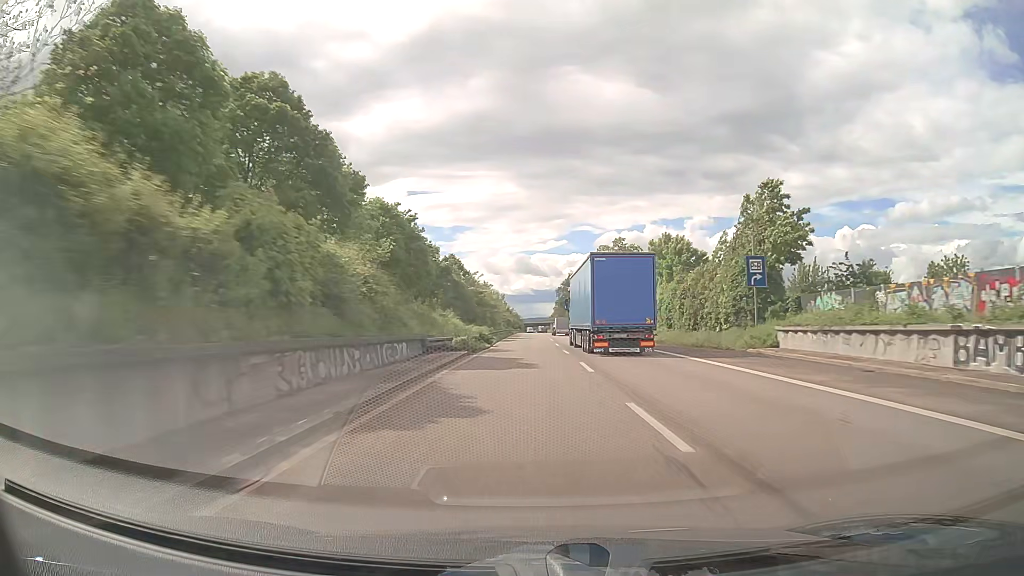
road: trunk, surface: asphalt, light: Day
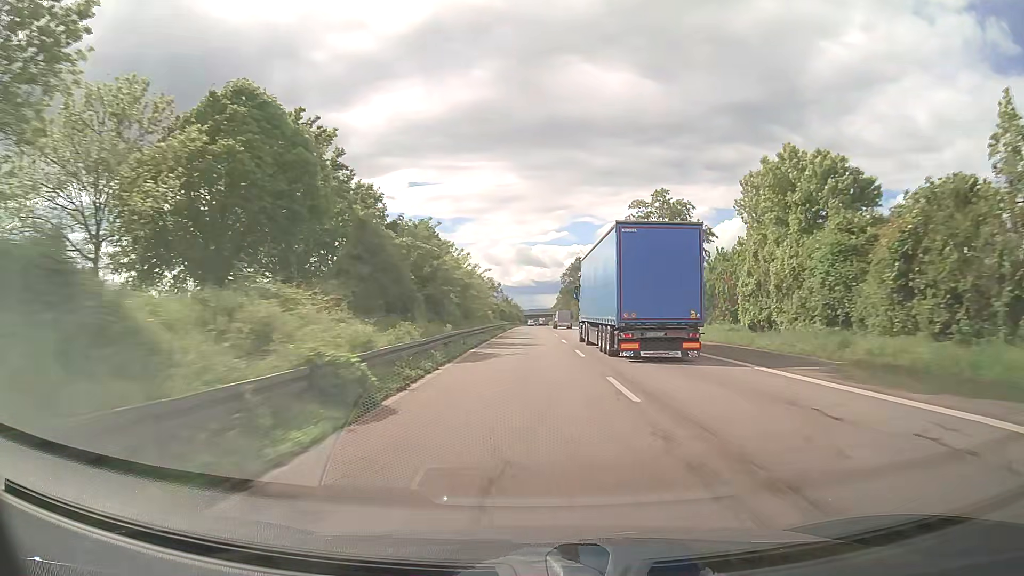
(0.0, +30.7) m; 0°
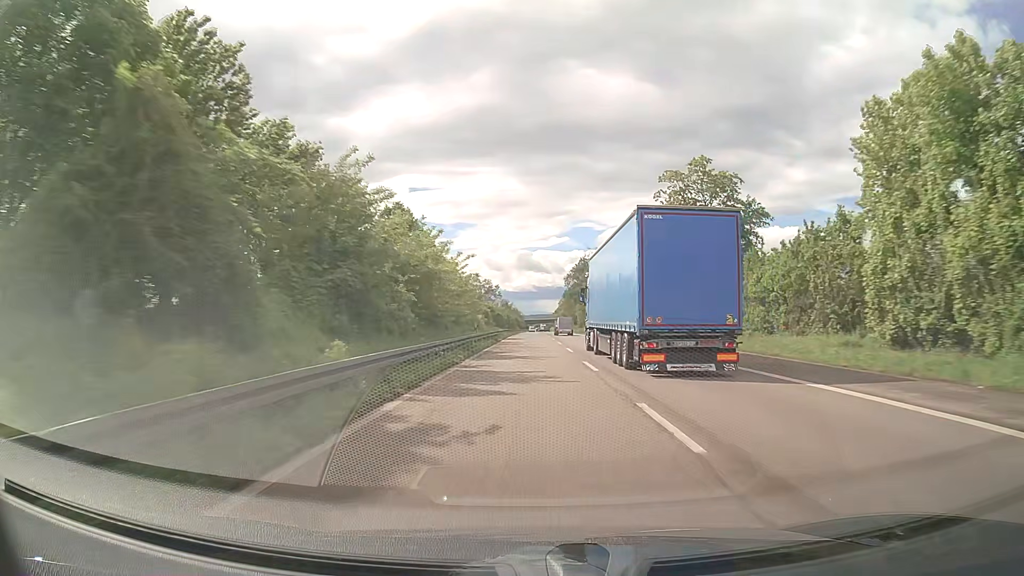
(0.0, +15.3) m; 0°
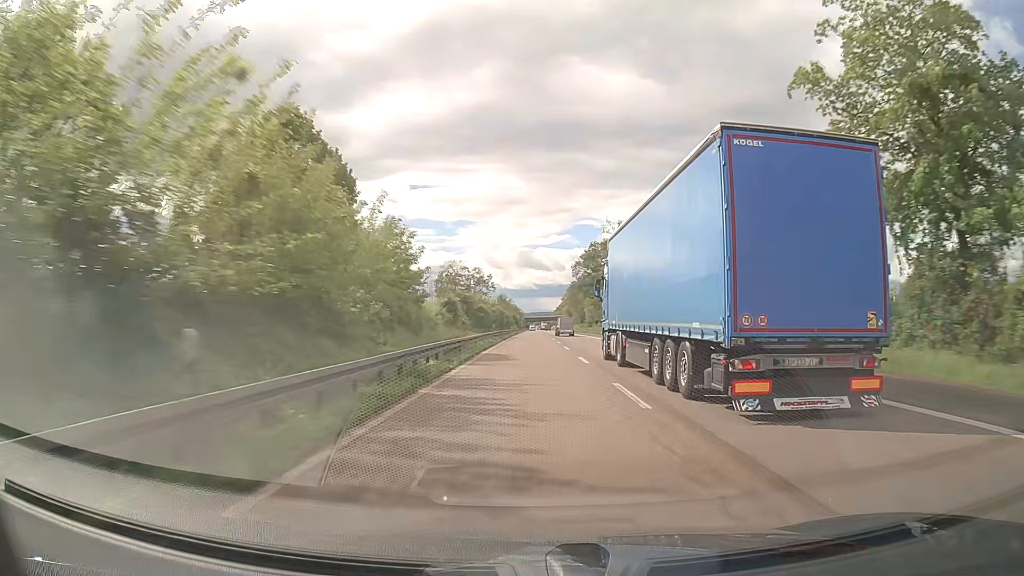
(-0.1, +30.8) m; 0°
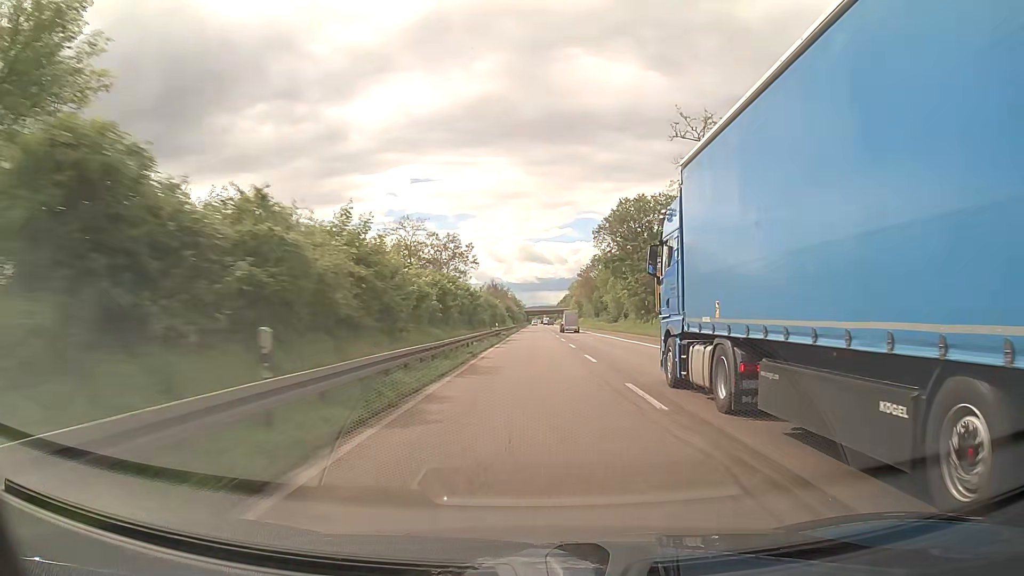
(+0.1, +46.4) m; 0°
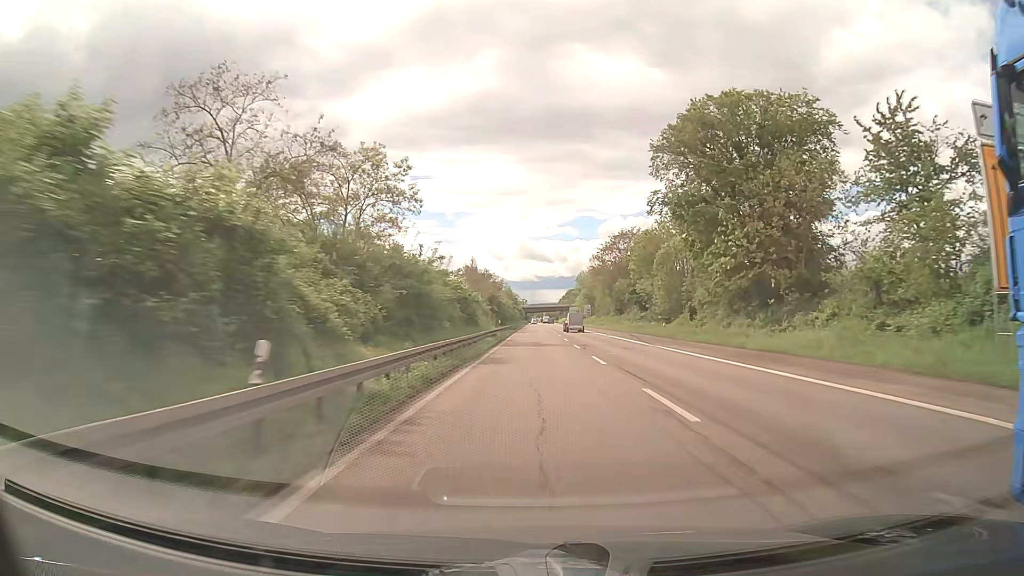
(0.0, +46.9) m; 0°
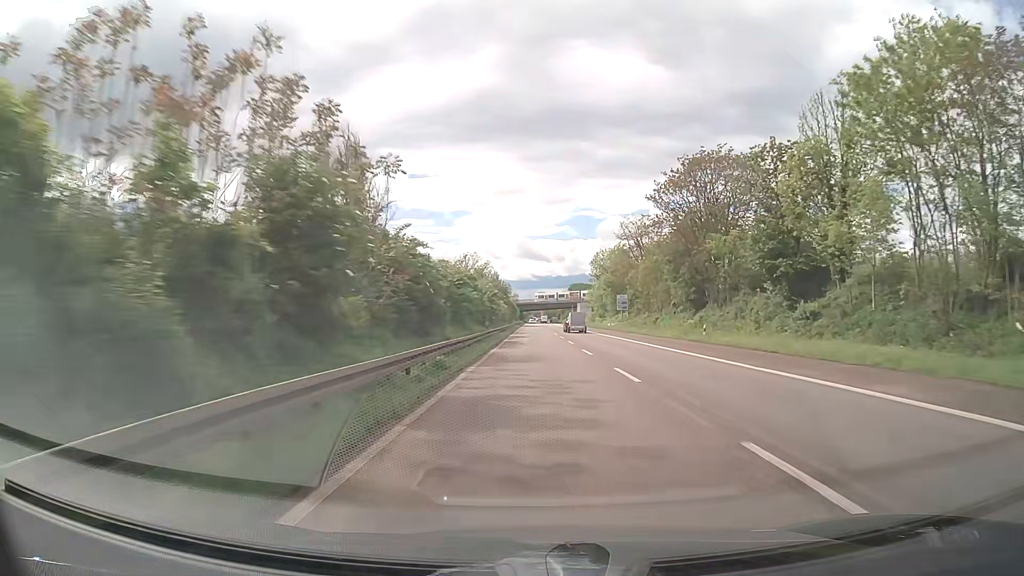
(+0.2, +63.0) m; 0°
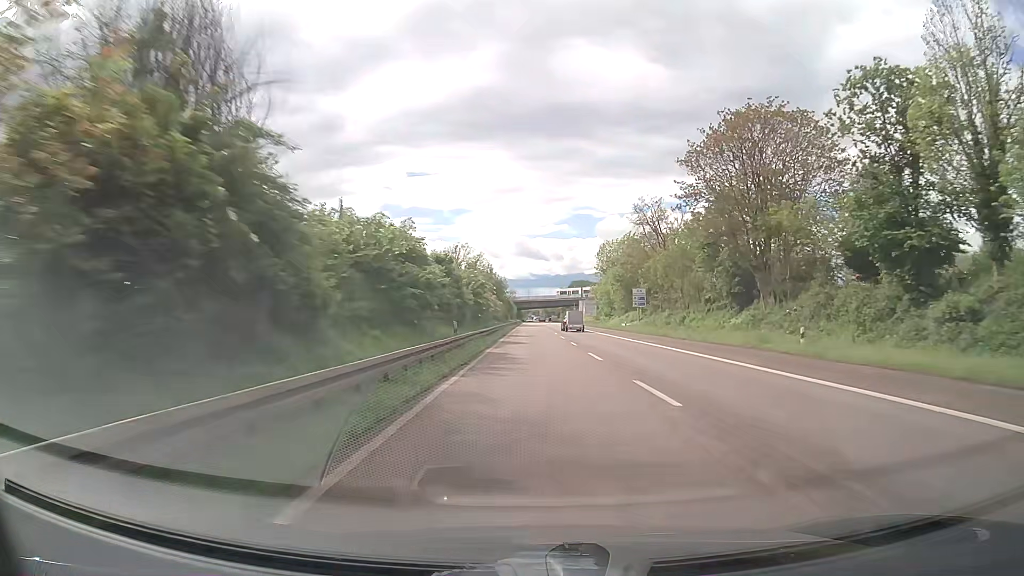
(0.0, +15.8) m; 0°
(0, +10) (0, +20) (0, +30) (0, +40) (+1, +50) (+1, +60) (+1, +70) (+2, +80) (+2, +90) (+2, +100) m
